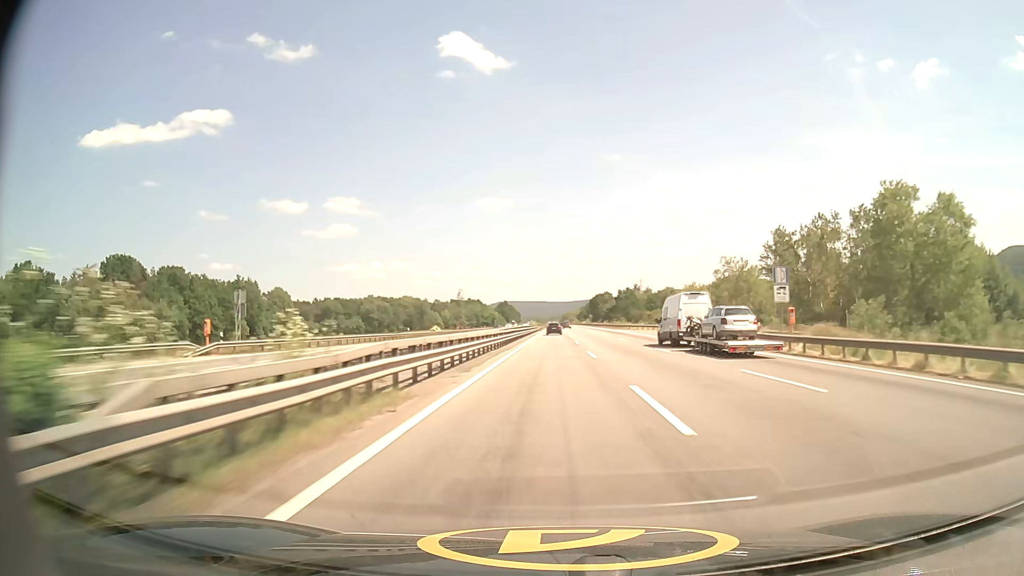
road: motorway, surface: asphalt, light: Day
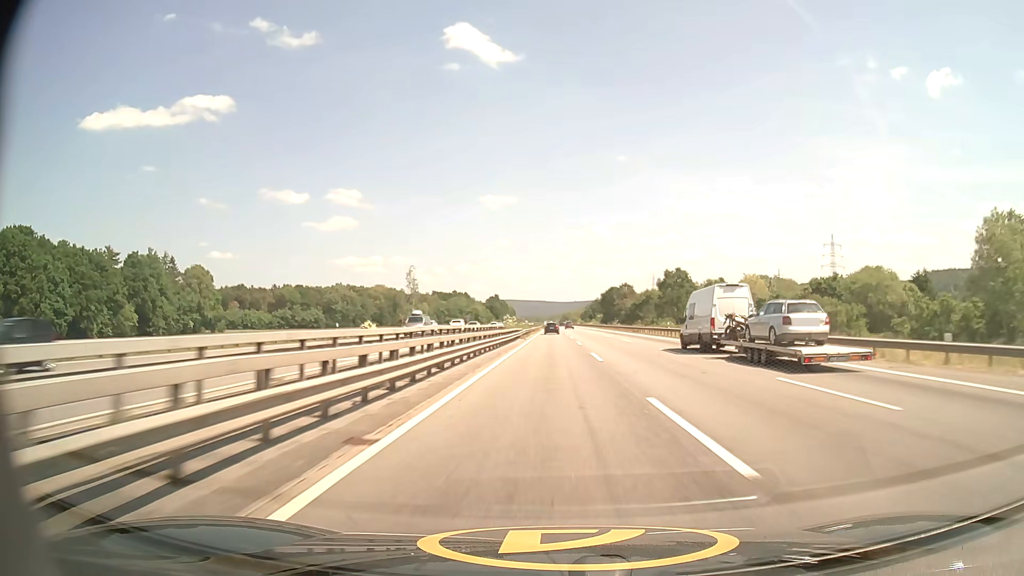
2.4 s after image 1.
(0.0, +74.7) m; 0°
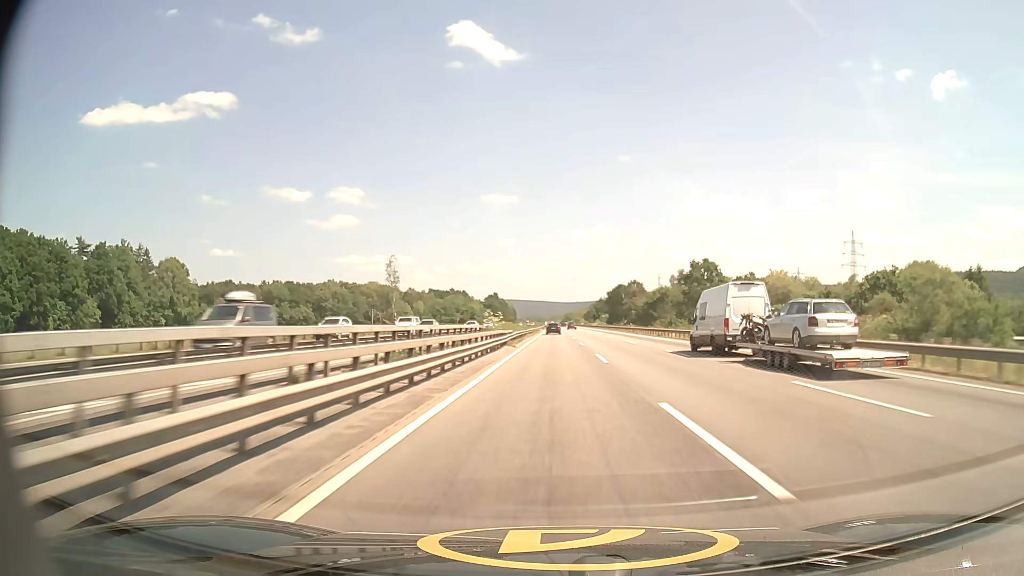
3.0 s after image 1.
(0.0, +18.8) m; 0°
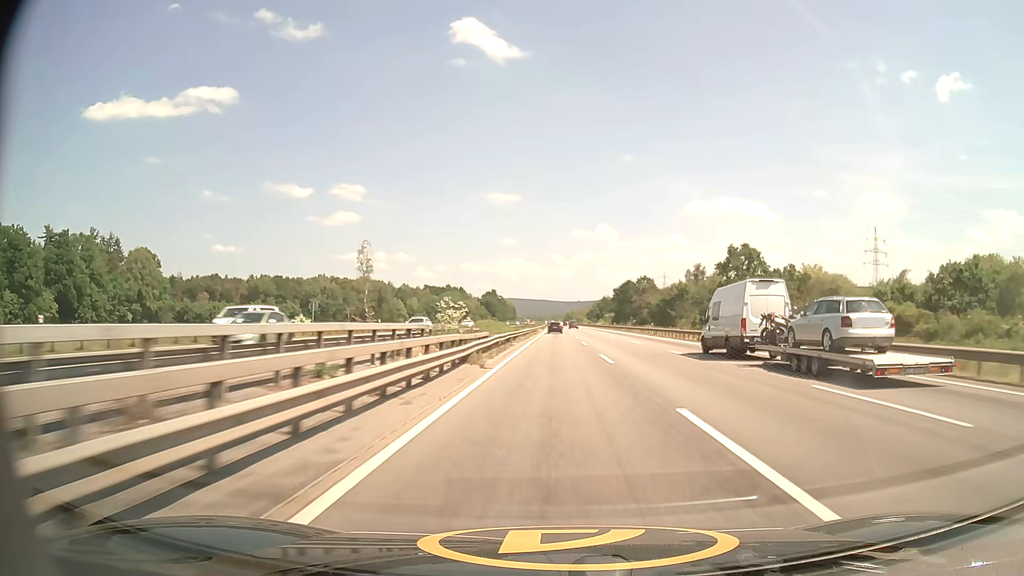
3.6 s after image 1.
(0.0, +18.9) m; 0°
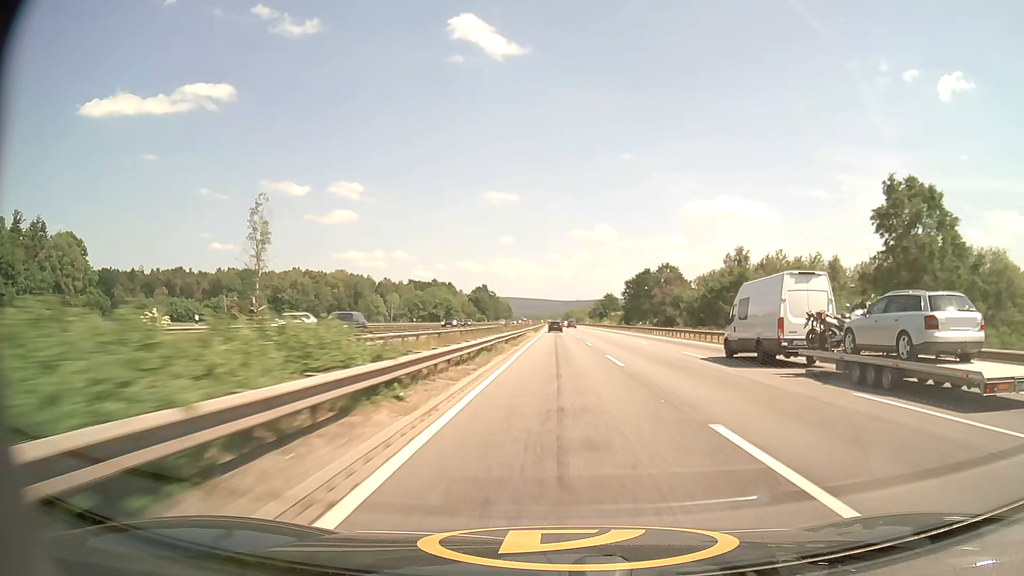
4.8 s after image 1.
(+0.1, +37.7) m; 0°
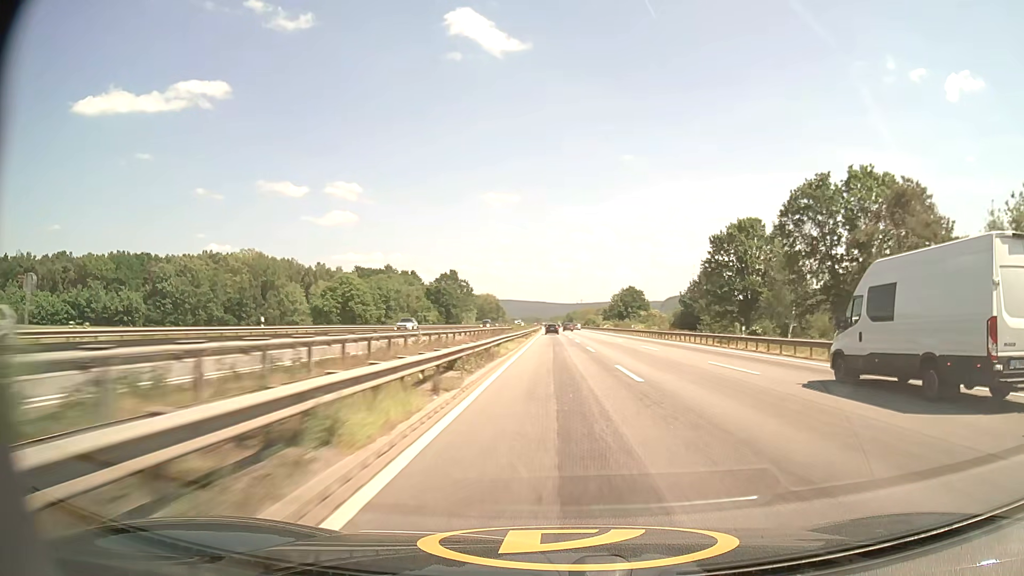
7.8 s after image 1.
(+0.3, +95.3) m; 0°
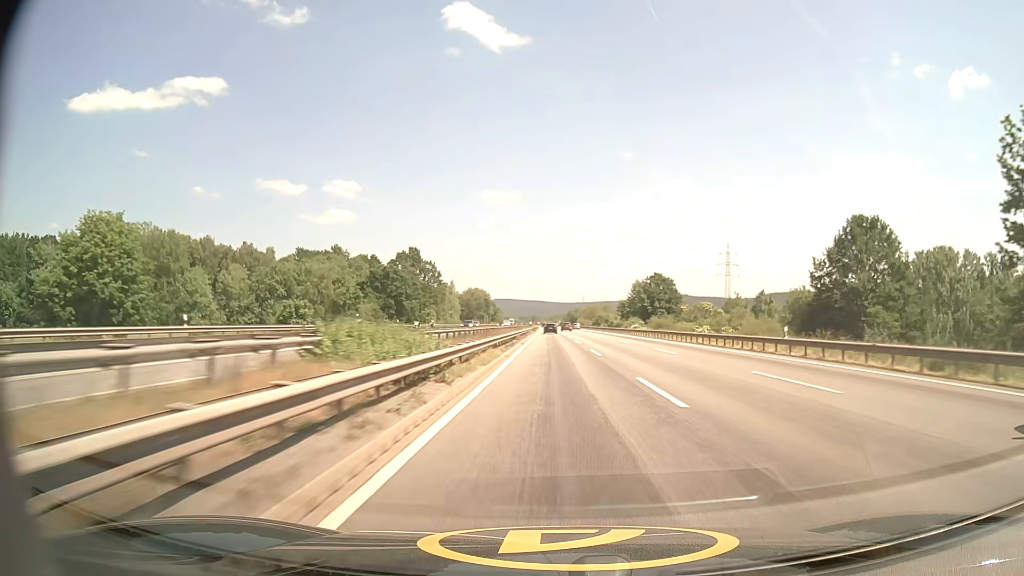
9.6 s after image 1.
(-0.1, +59.6) m; 0°
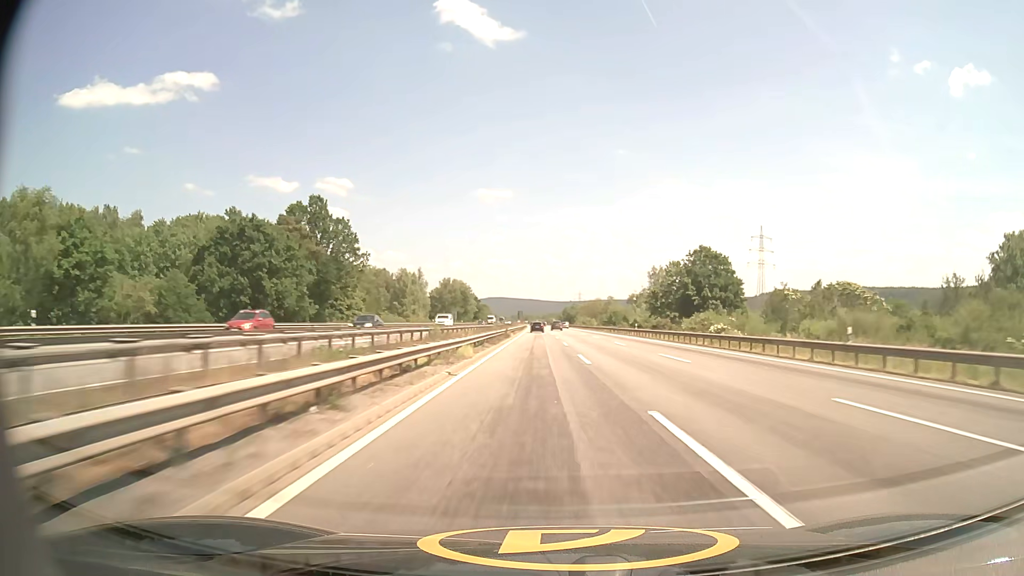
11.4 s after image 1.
(+0.2, +61.0) m; 0°
(0, +10) (0, +20) (0, +30) (0, +40) (0, +50) (0, +60) (0, +70) (0, +80) (0, +90) (0, +100) m
